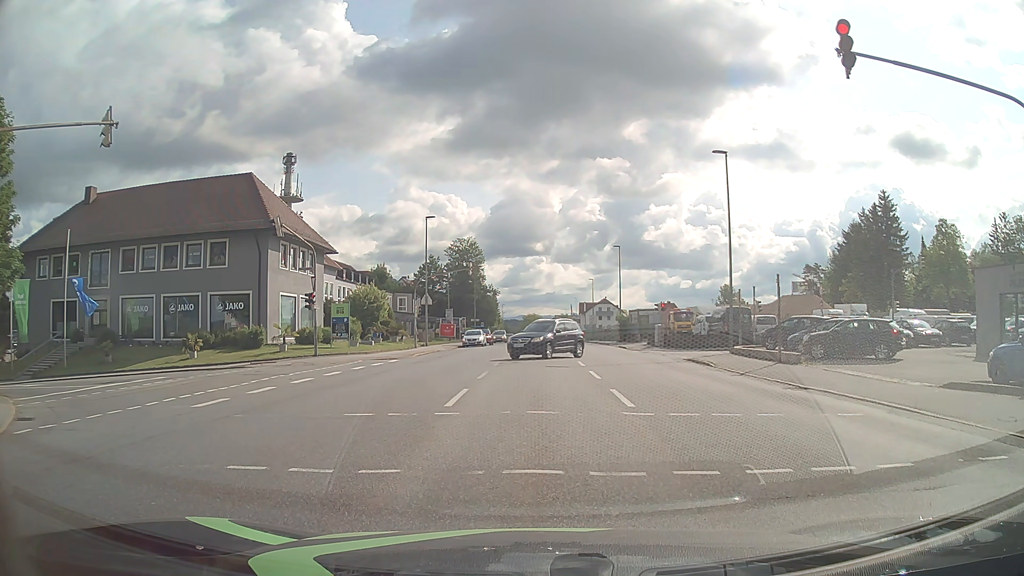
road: tertiary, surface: asphalt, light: Day
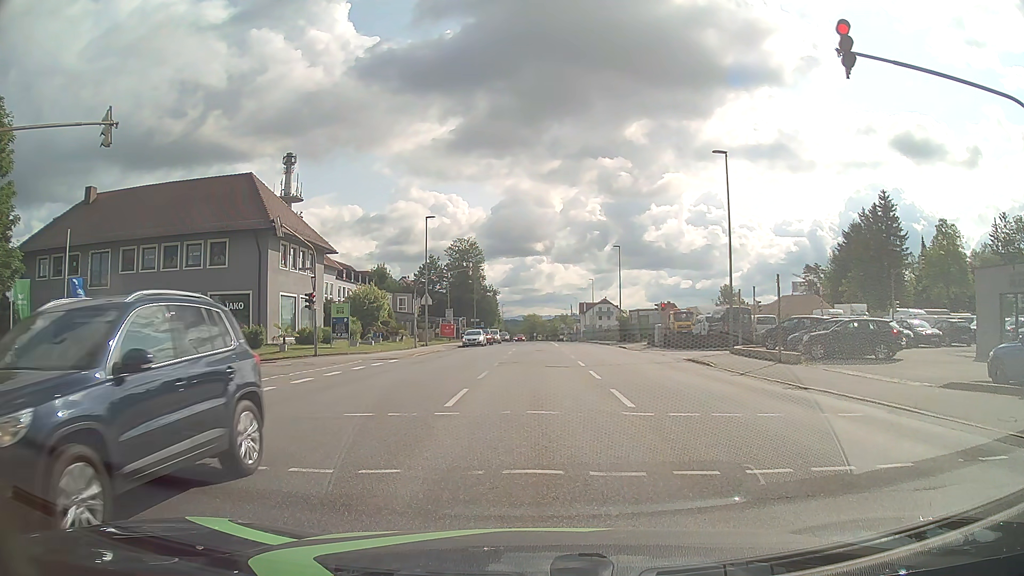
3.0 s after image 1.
(0.0, 0.0) m; 0°
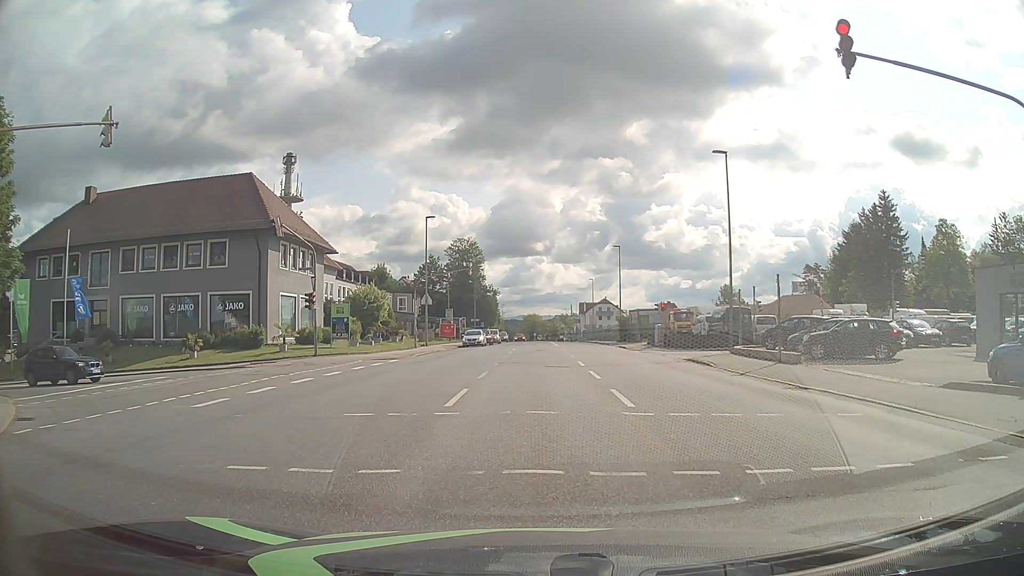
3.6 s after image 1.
(0.0, 0.0) m; 0°
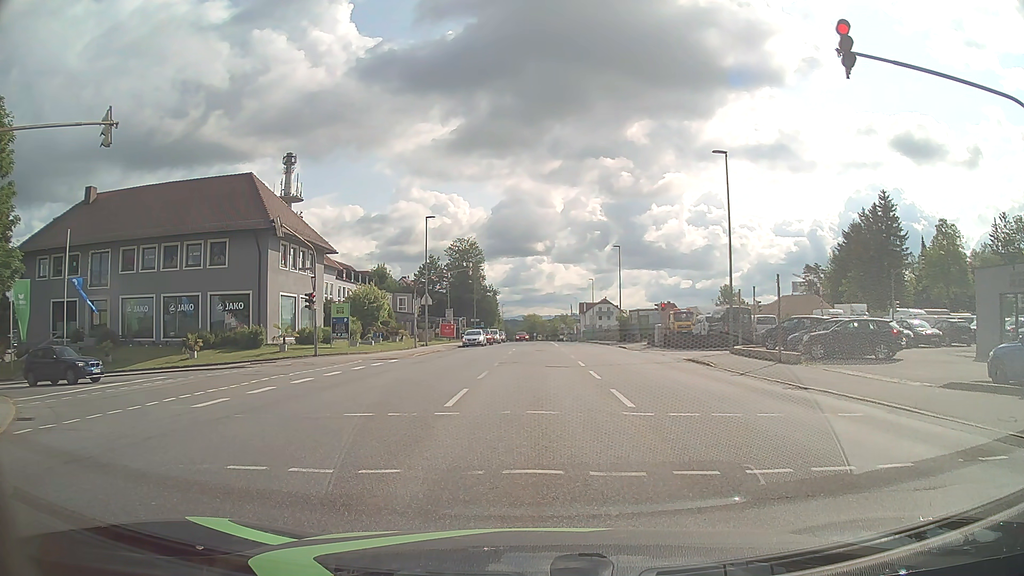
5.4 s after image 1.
(0.0, 0.0) m; 0°
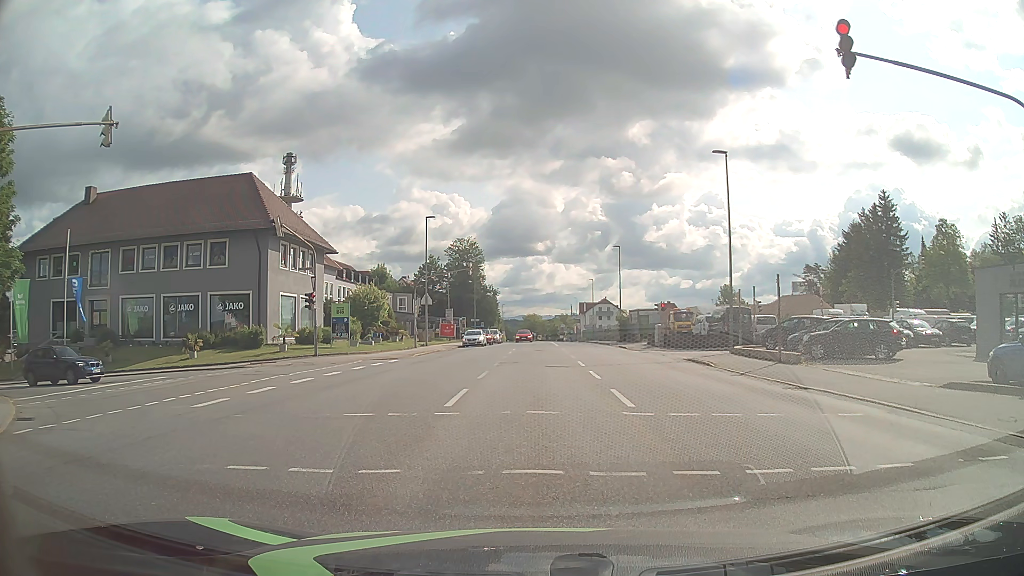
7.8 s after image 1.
(0.0, 0.0) m; 0°
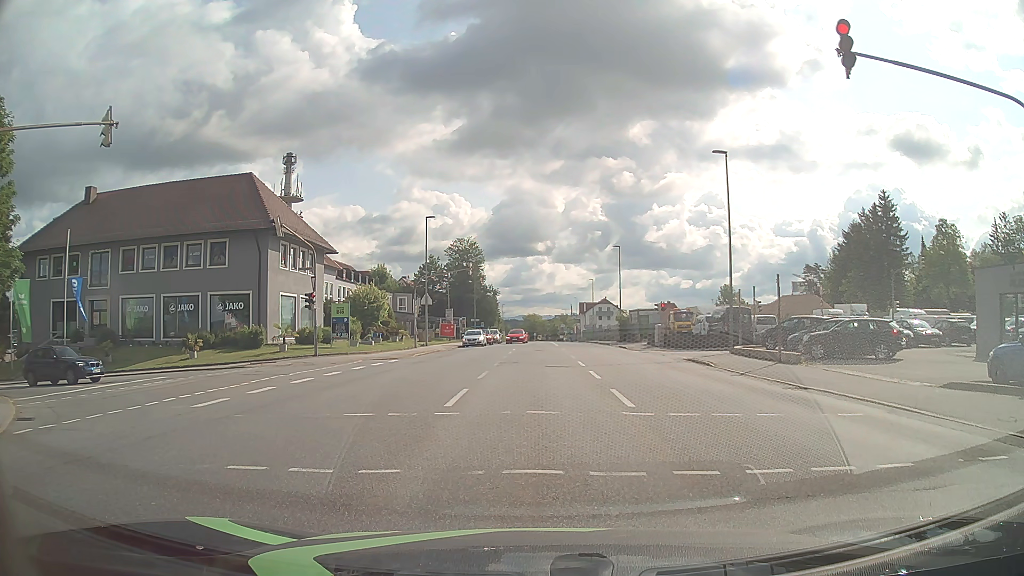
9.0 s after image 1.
(0.0, 0.0) m; 0°
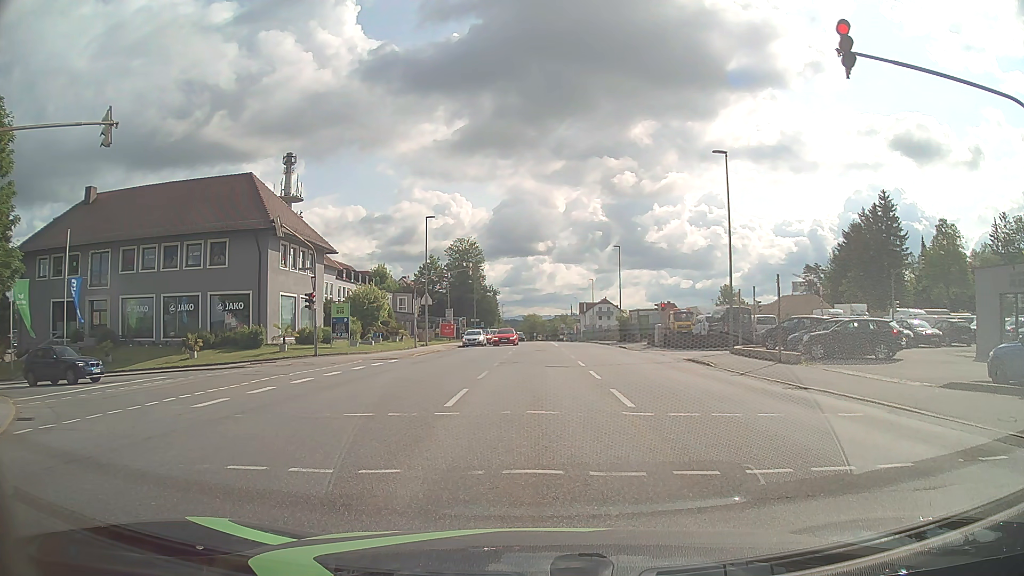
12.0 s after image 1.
(0.0, 0.0) m; 0°
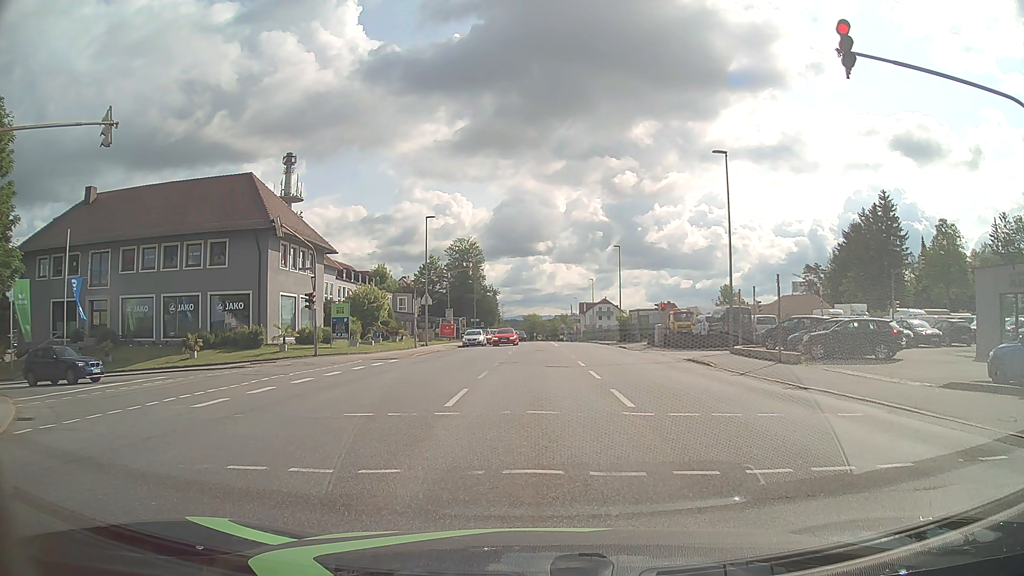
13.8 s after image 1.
(0.0, 0.0) m; 0°
